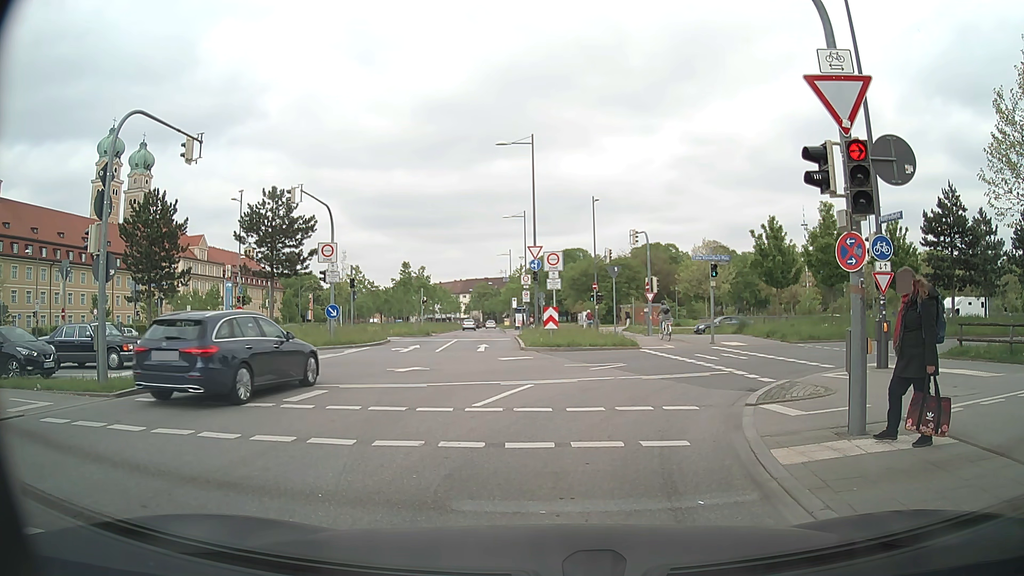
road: secondary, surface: asphalt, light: Day
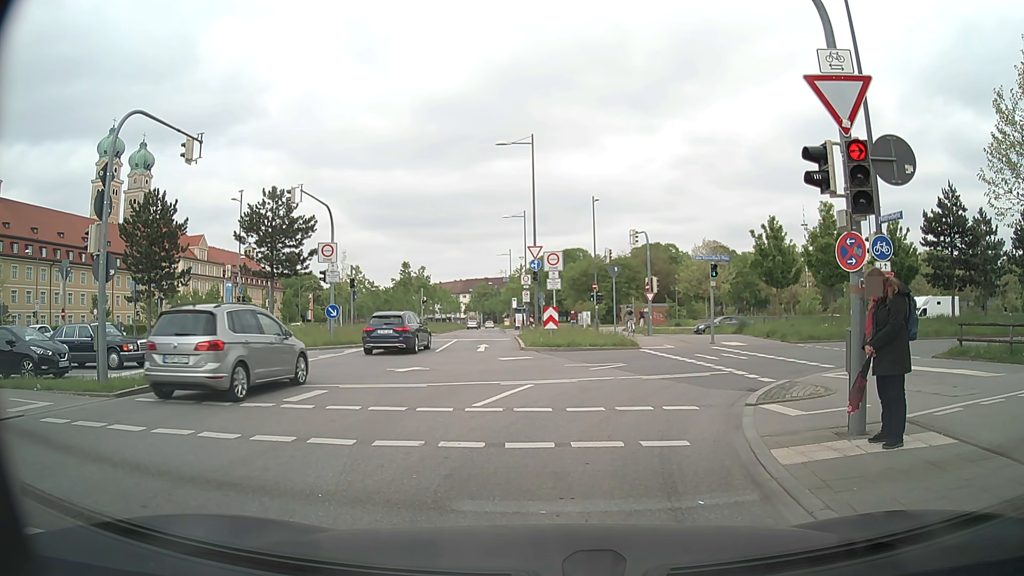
(0.0, 0.0) m; 0°
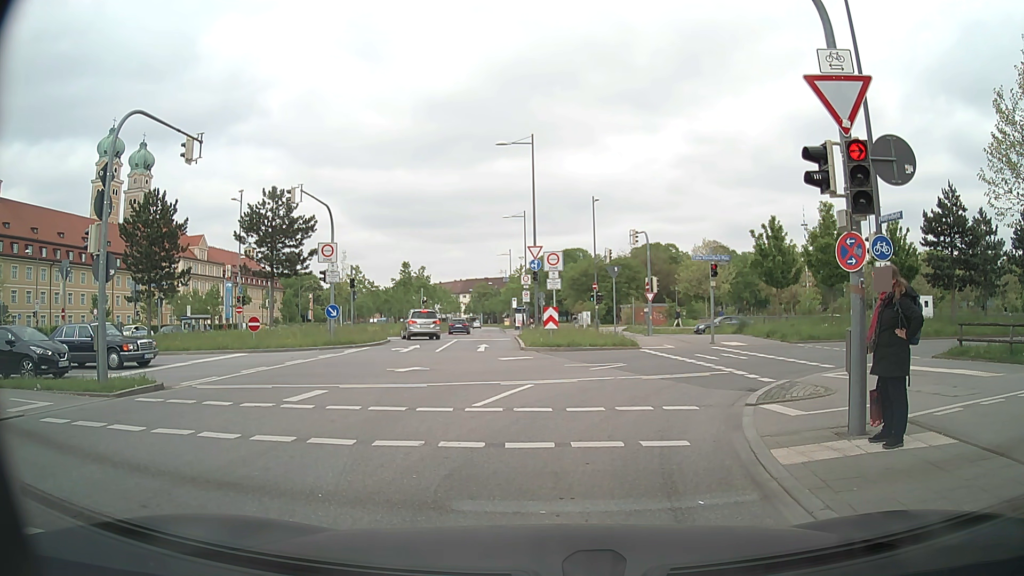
(0.0, 0.0) m; 0°
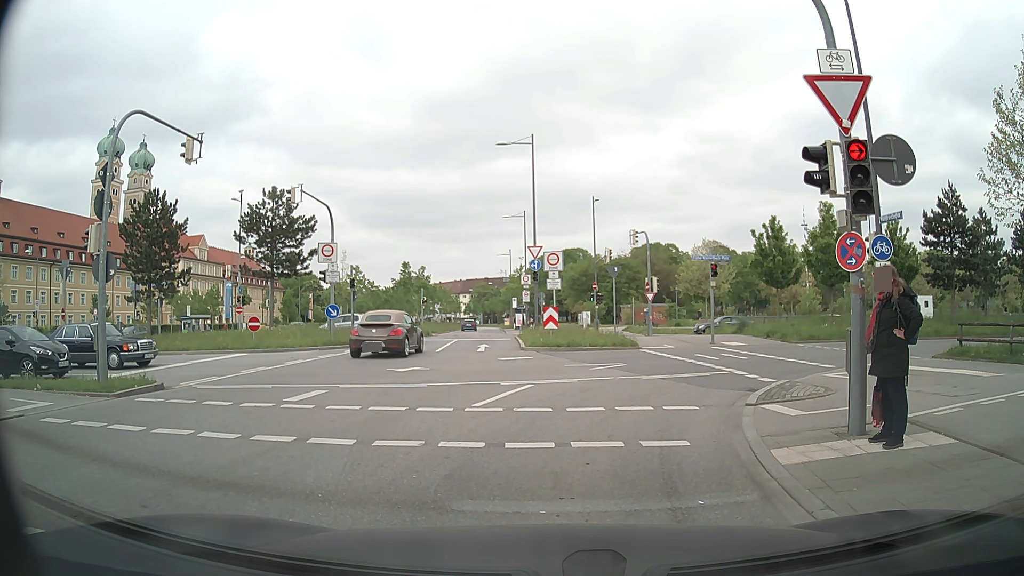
(0.0, 0.0) m; 0°
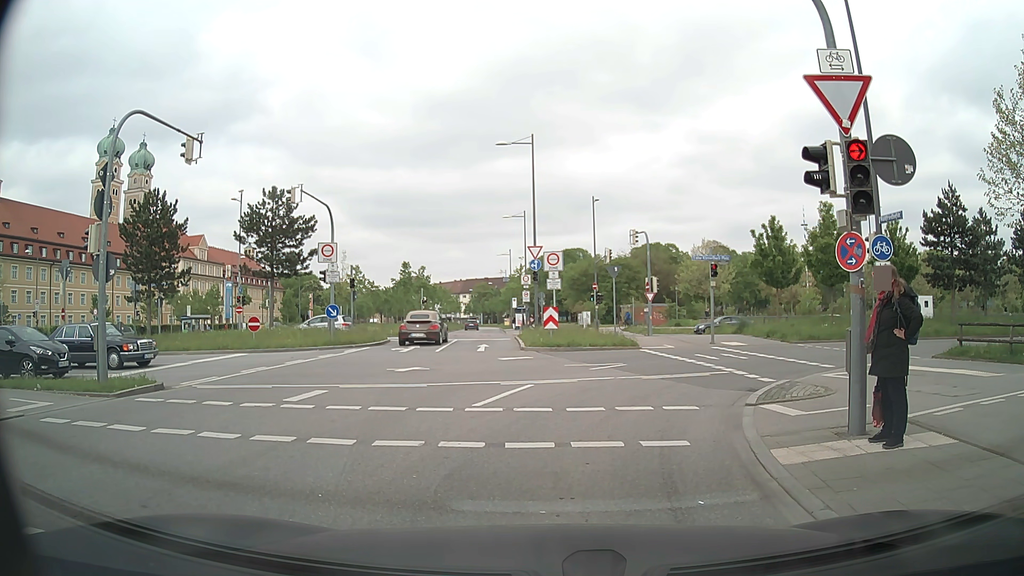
(0.0, 0.0) m; 0°
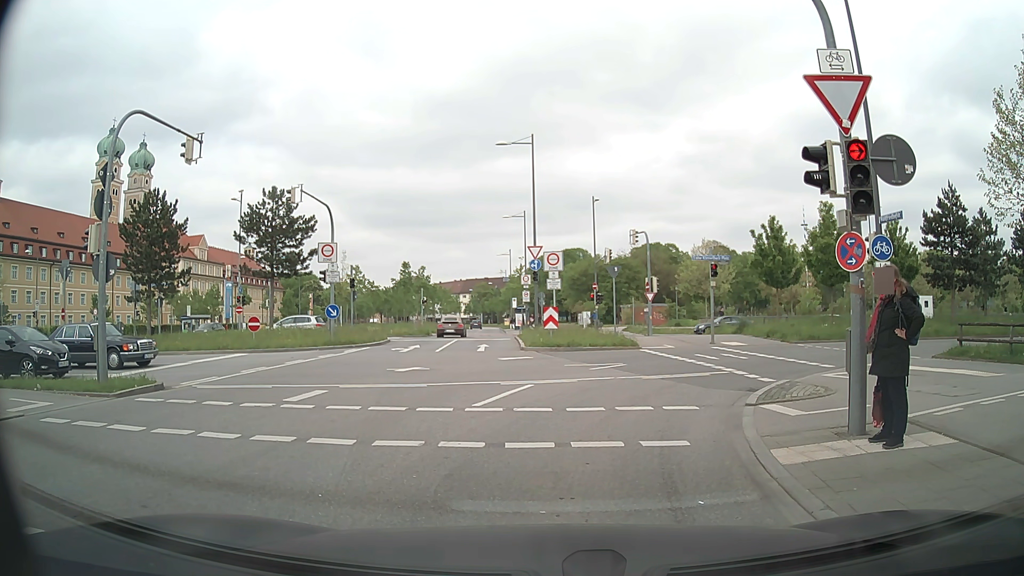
(0.0, 0.0) m; 0°
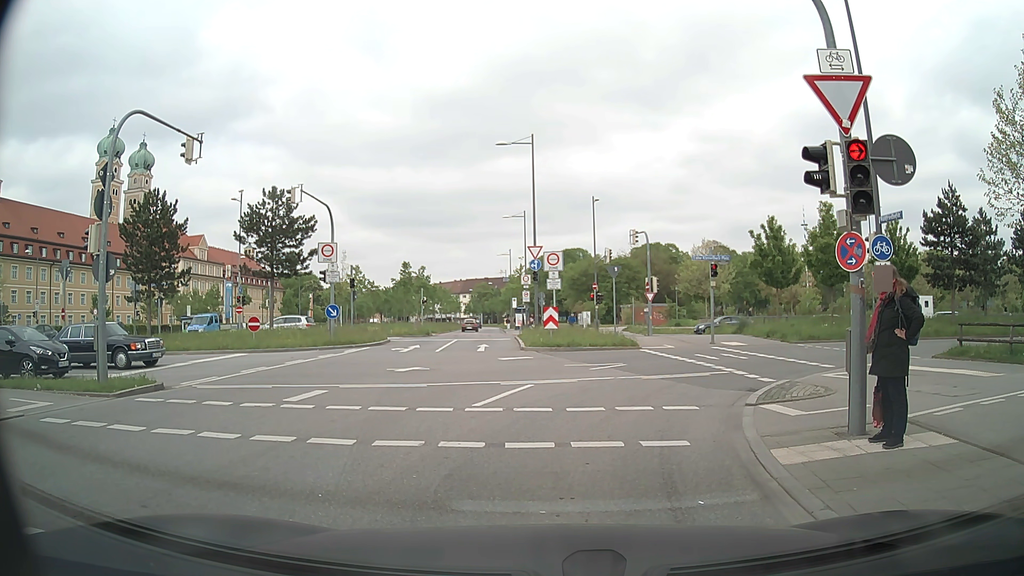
(0.0, 0.0) m; 0°
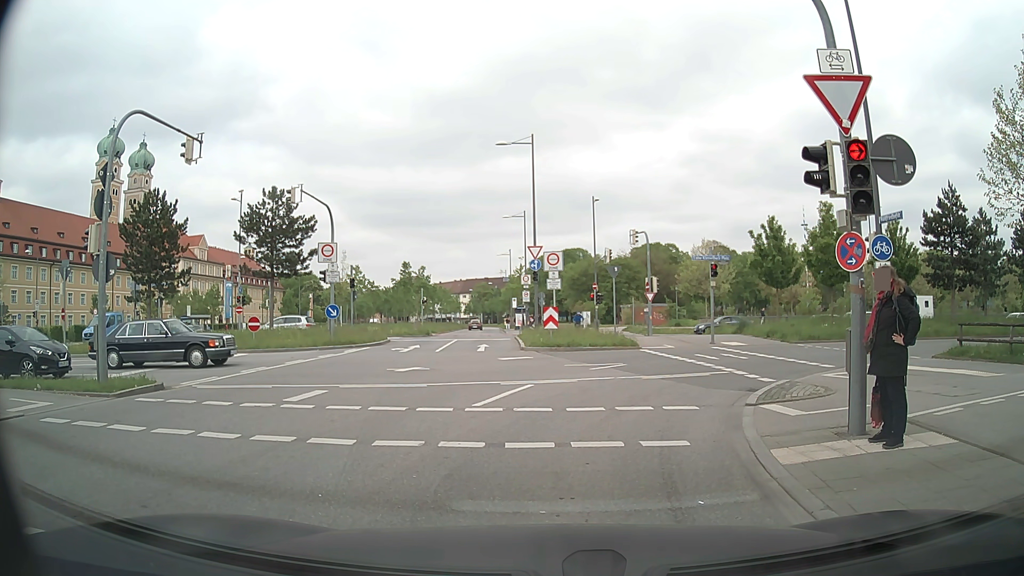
(0.0, 0.0) m; 0°
(0, +10) (+4, +19) (+14, +23) (+23, +25) (+33, +27) (+43, +28) (+53, +30) (+63, +33) (+72, +35) (+82, +38) m
